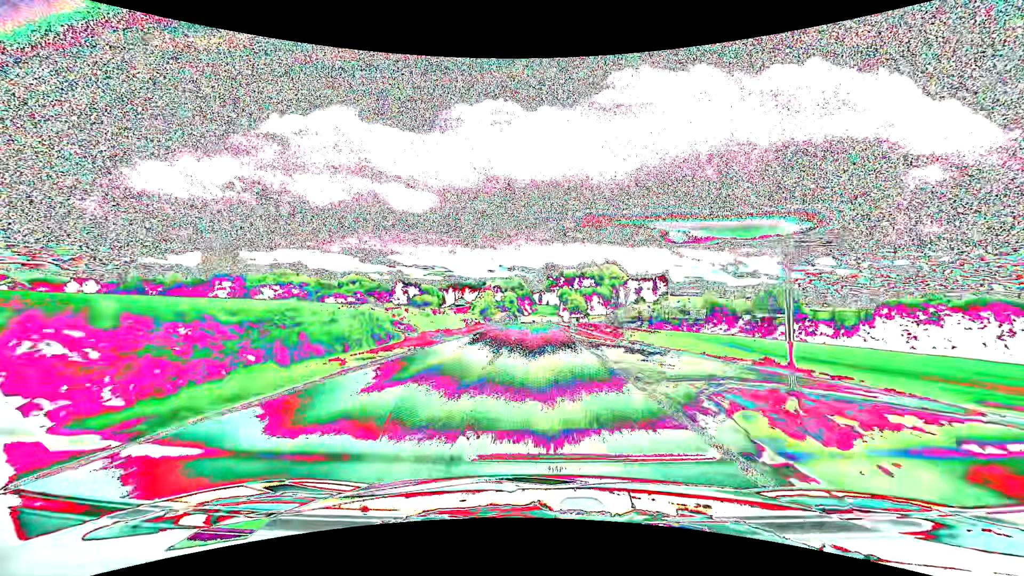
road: tertiary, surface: asphalt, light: Day
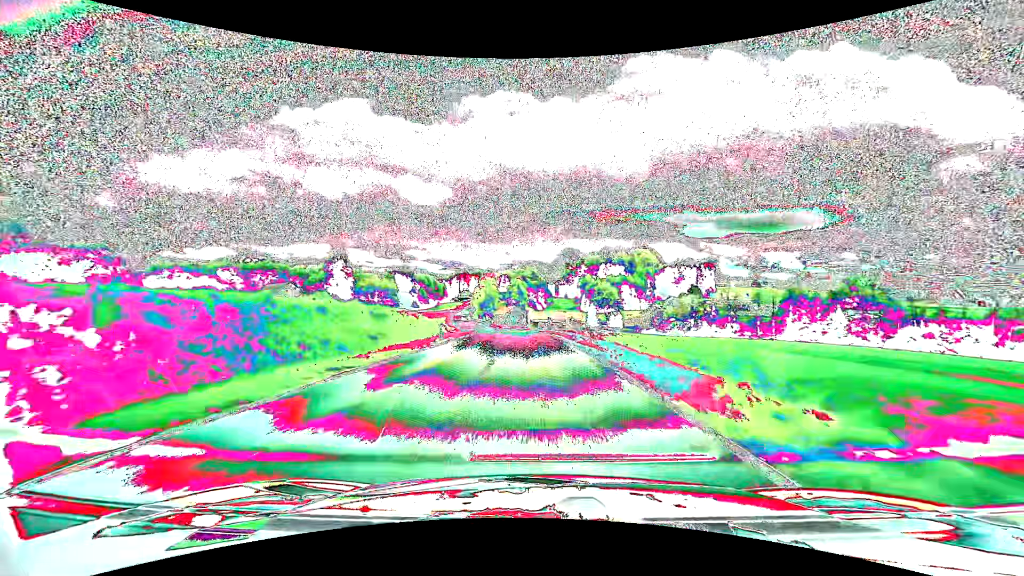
(-0.4, +62.7) m; -2°
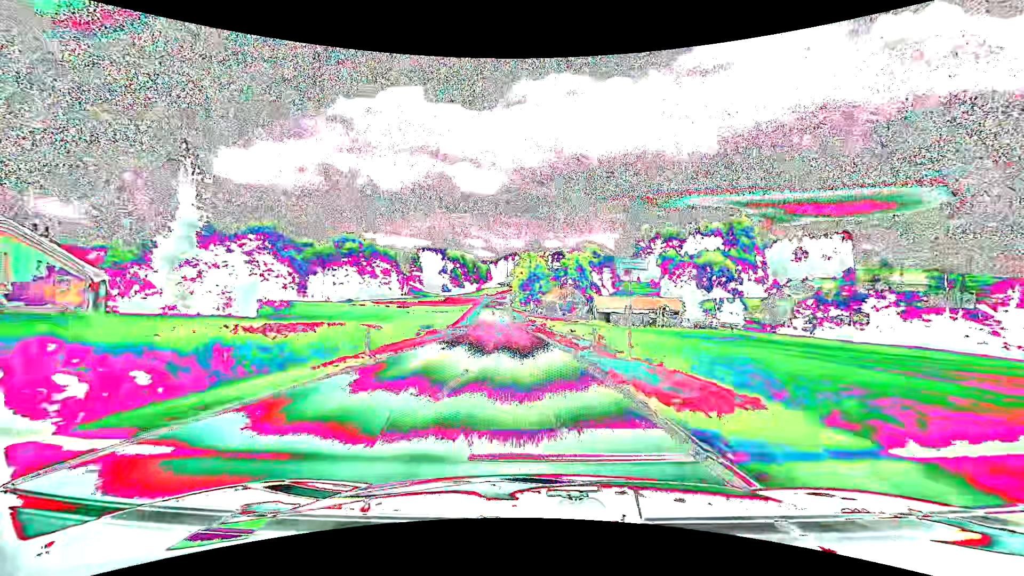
(-3.1, +64.5) m; -6°
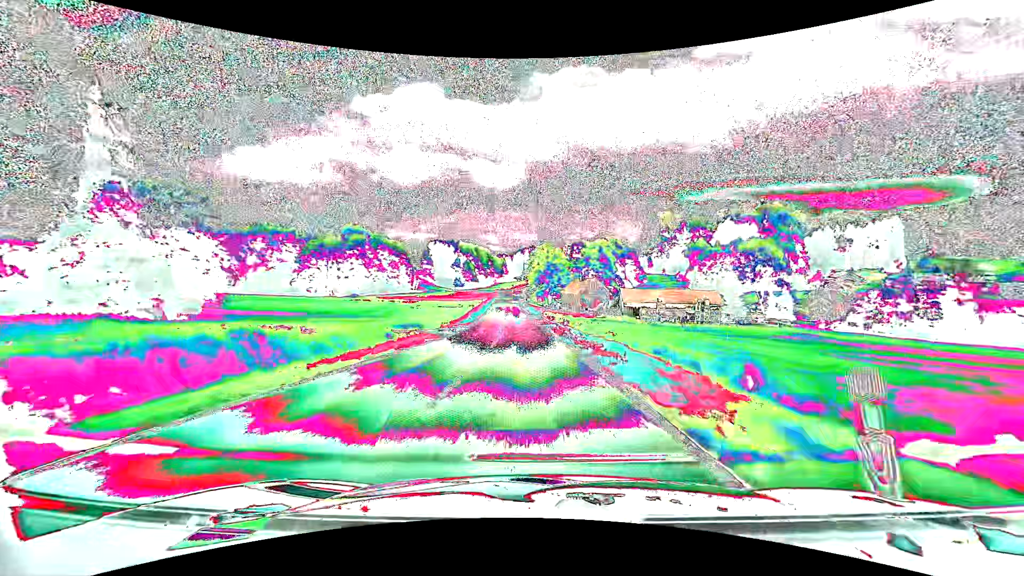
(-0.2, +13.4) m; -2°
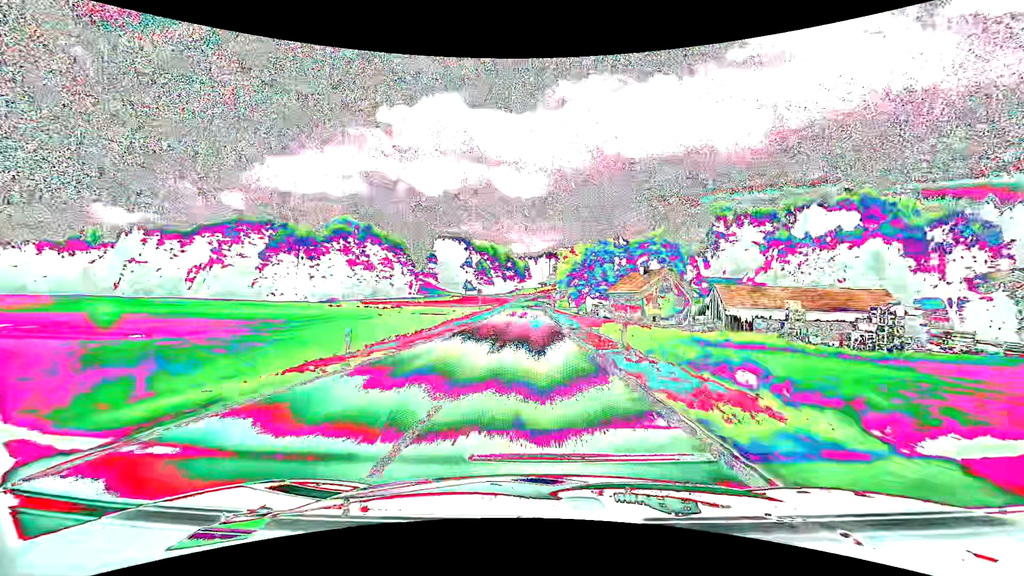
(-1.6, +41.4) m; -3°
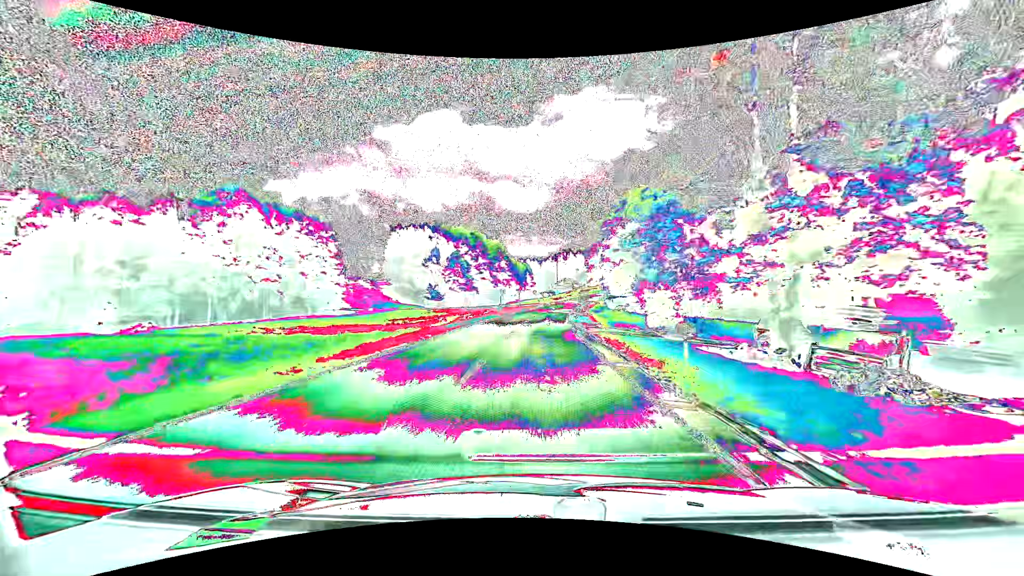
(-0.8, +68.2) m; -1°
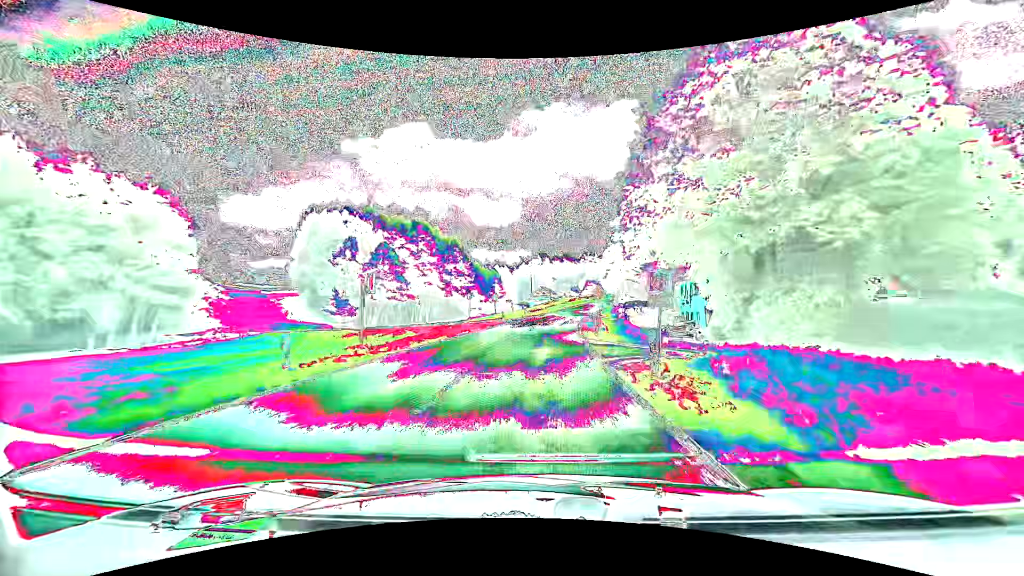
(+0.8, +39.1) m; +3°
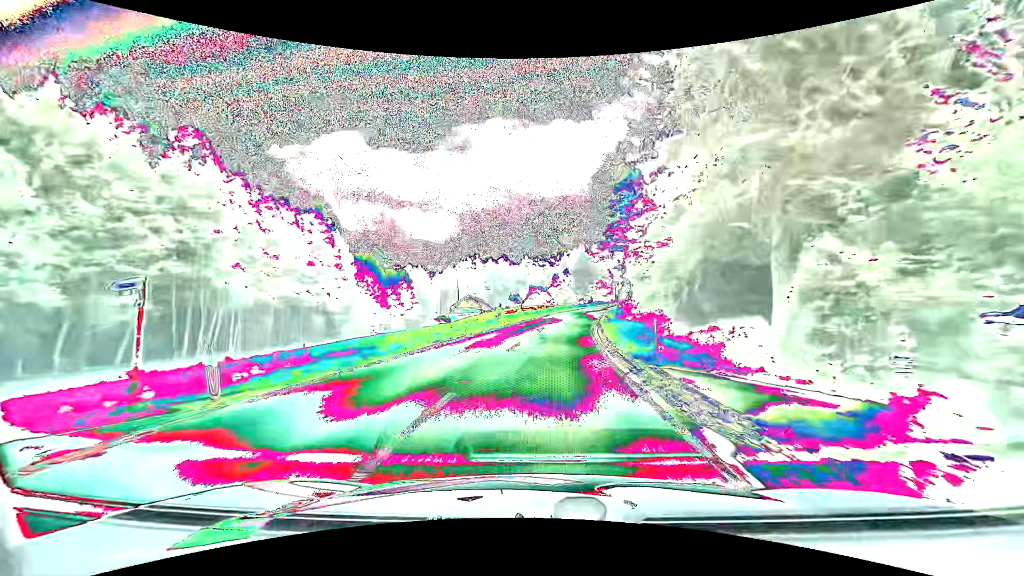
(+2.7, +51.6) m; +7°
(0, +10) (+1, +20) (+1, +30) (+3, +40) (+4, +50) (+6, +60) (+8, +69) (+10, +79) (+12, +89) (+14, +99) m
